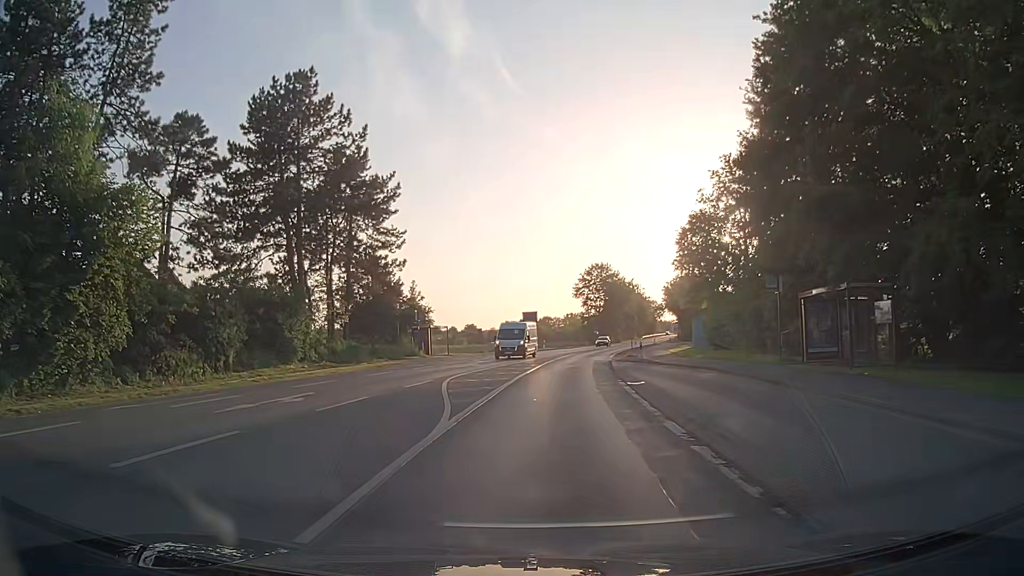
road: secondary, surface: asphalt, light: Day
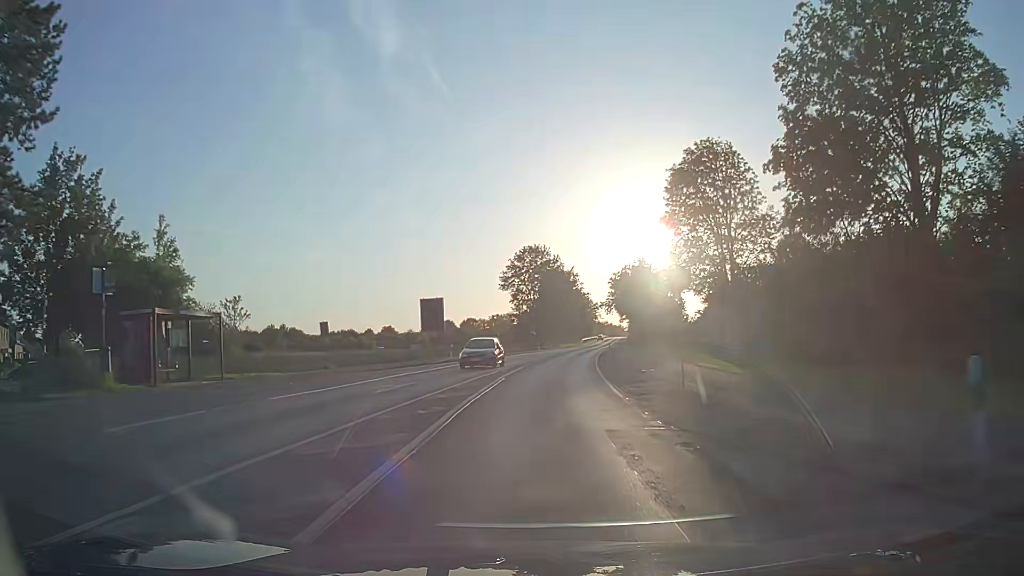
(+2.0, +33.8) m; +6°
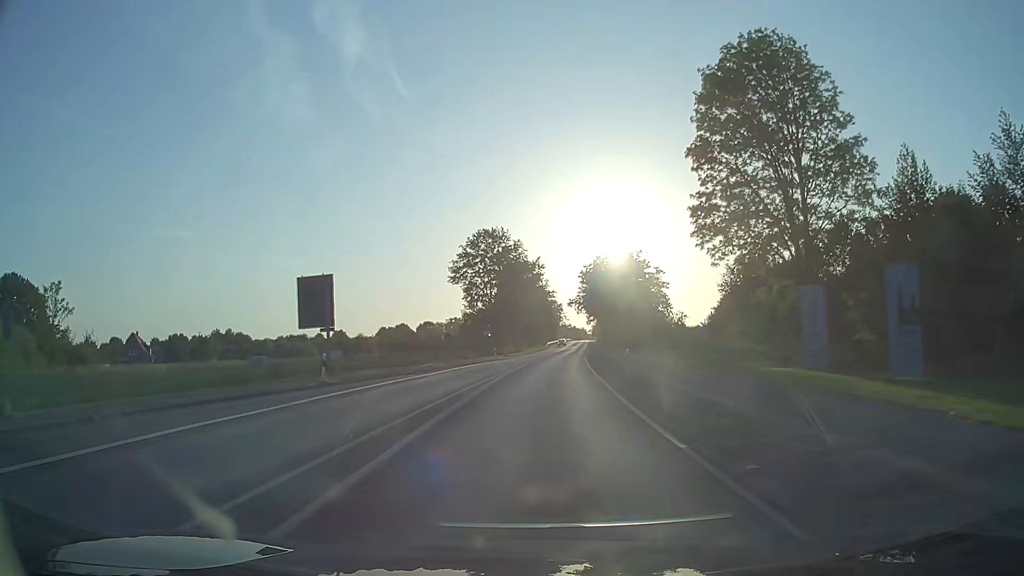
(+0.7, +22.6) m; +4°
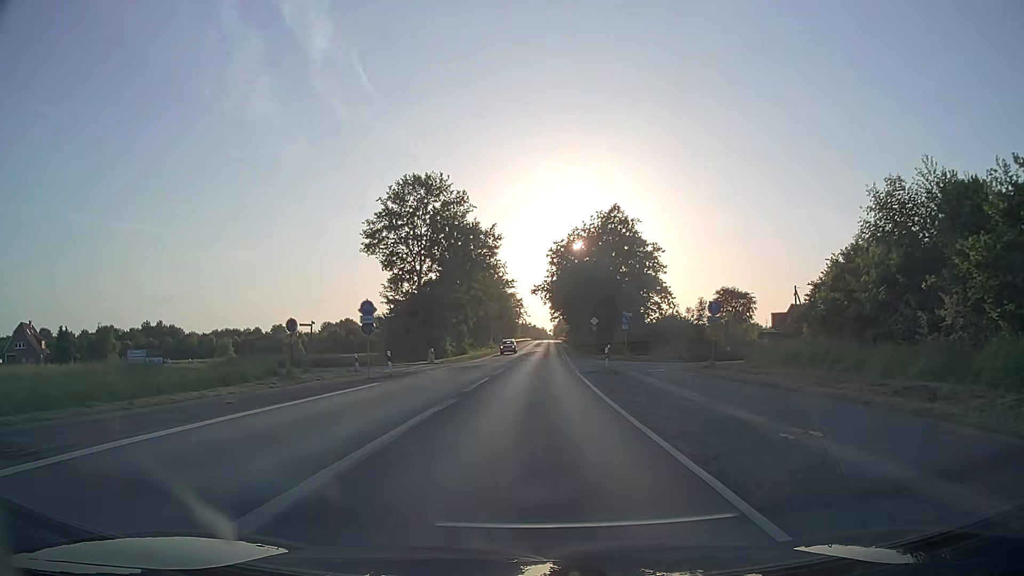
(+1.0, +32.3) m; +3°
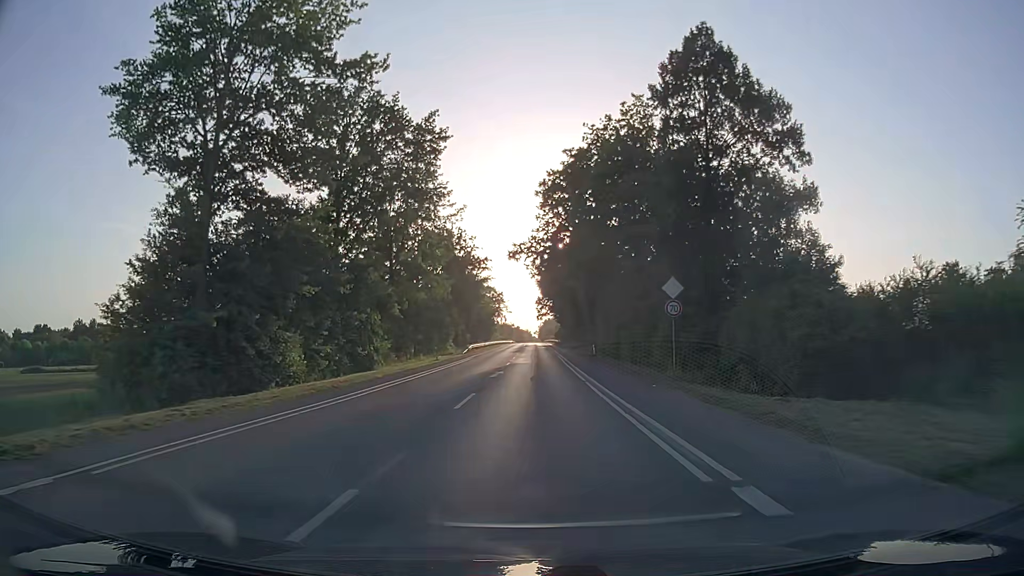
(+0.8, +43.7) m; +1°
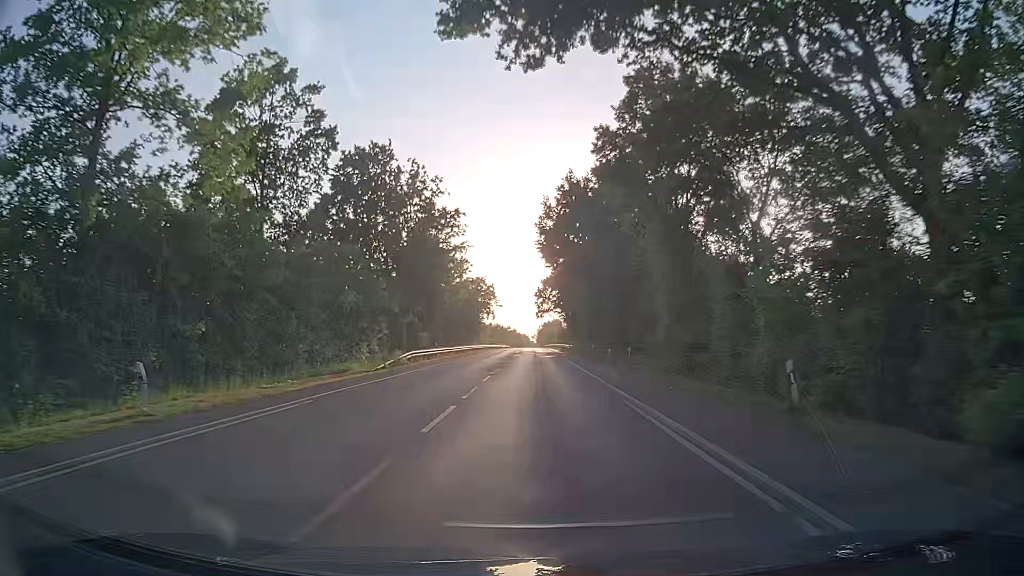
(+0.3, +42.4) m; 0°
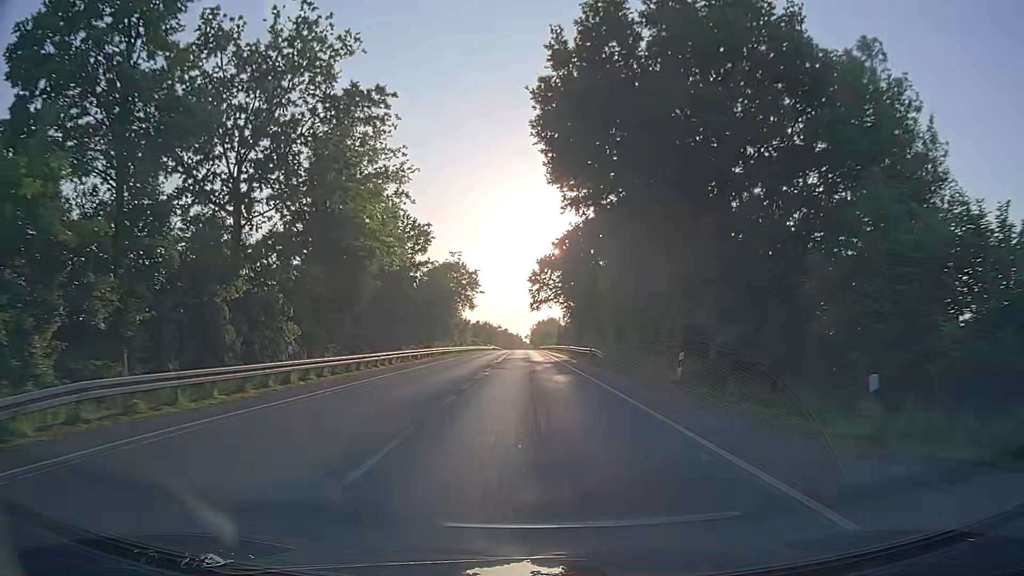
(+0.3, +33.7) m; +1°
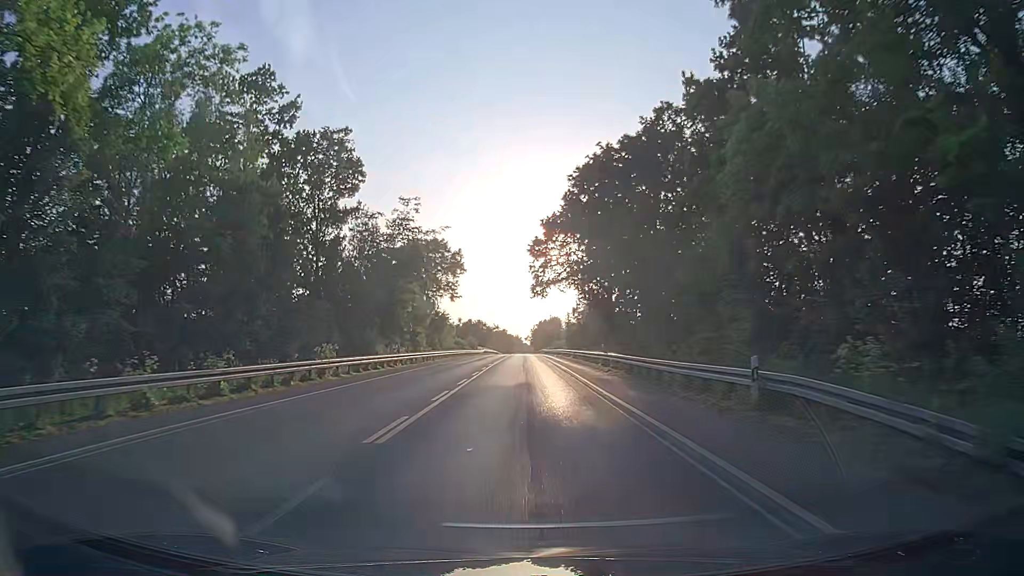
(+0.1, +33.3) m; +1°
(0, +10) (0, +20) (0, +30) (-1, +40) (-1, +50) (-1, +60) (-1, +70) (-1, +80) (-2, +90) (-2, +100) m
